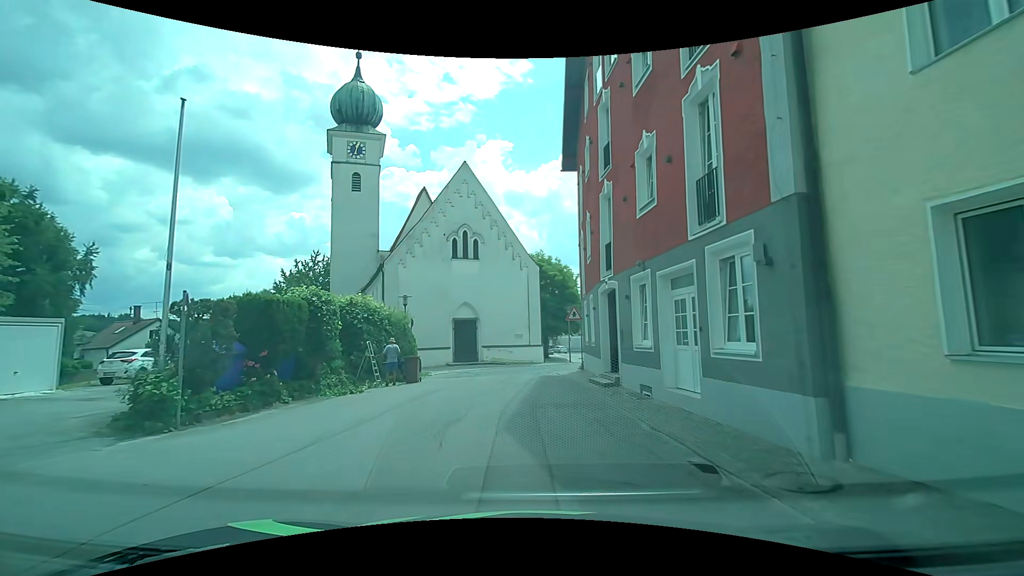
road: residential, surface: asphalt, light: Day
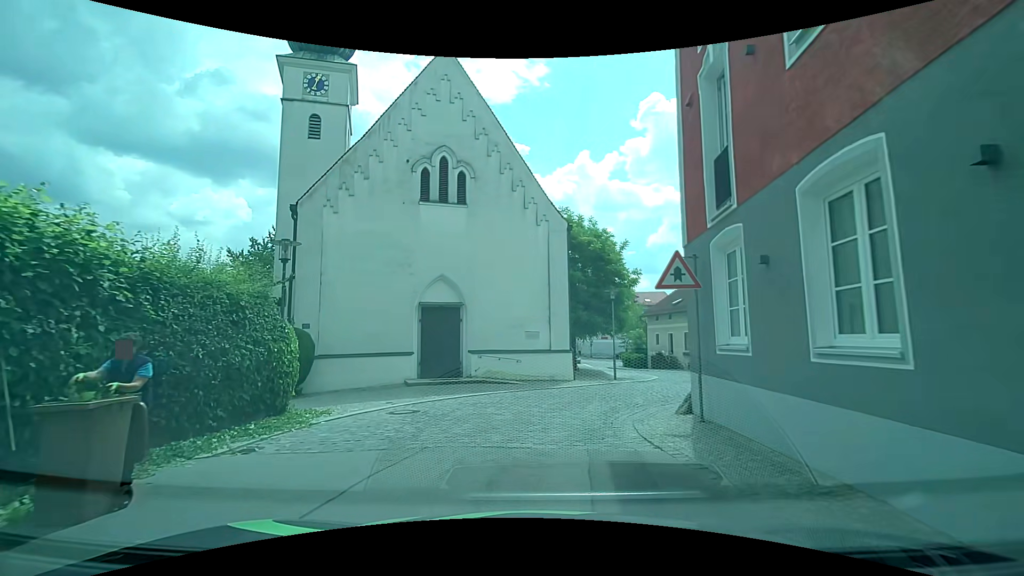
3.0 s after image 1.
(-0.7, +14.8) m; -3°
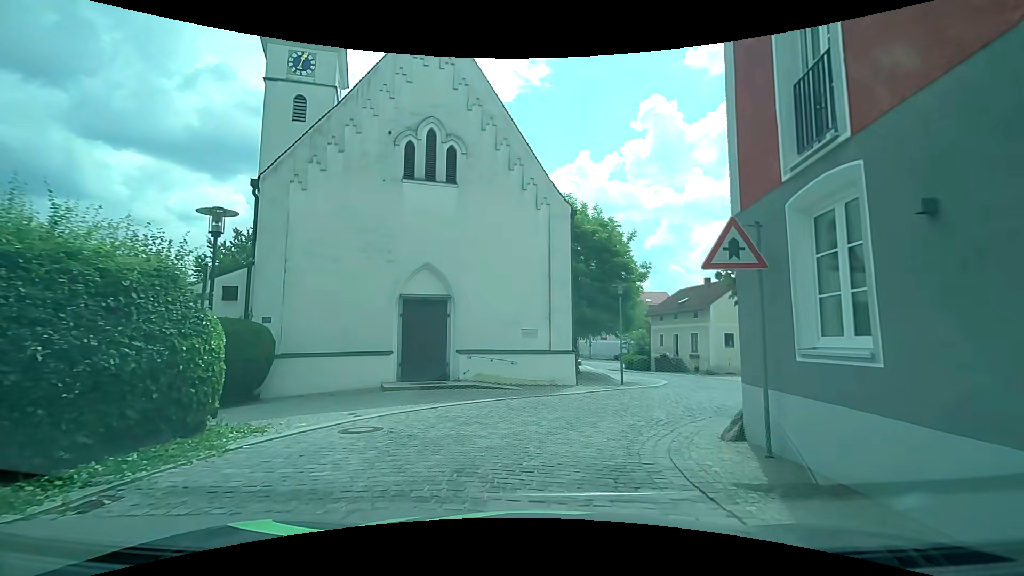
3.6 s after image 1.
(0.0, +2.7) m; +1°
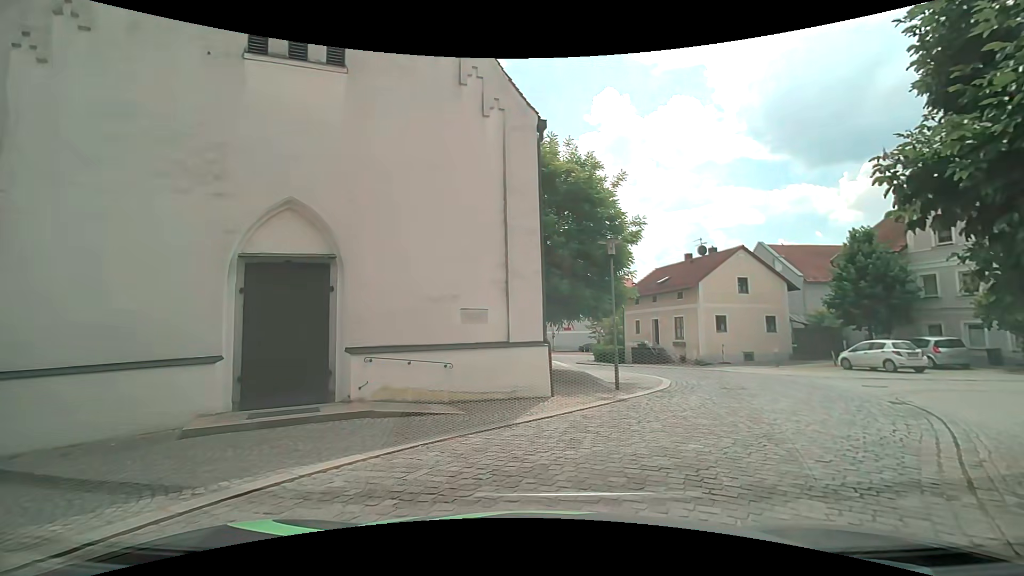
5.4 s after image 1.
(+0.2, +7.5) m; +3°
